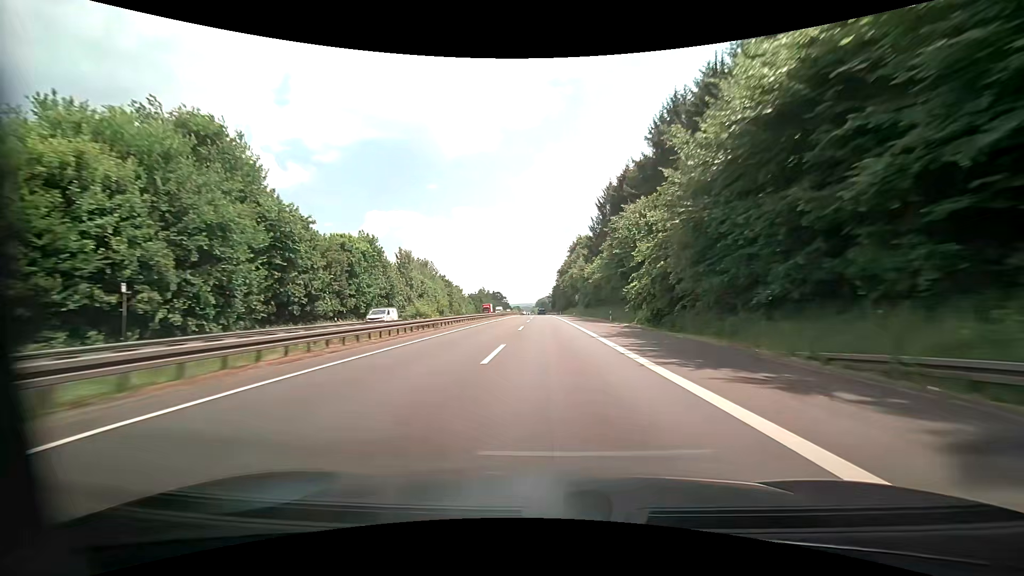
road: motorway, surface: asphalt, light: Day
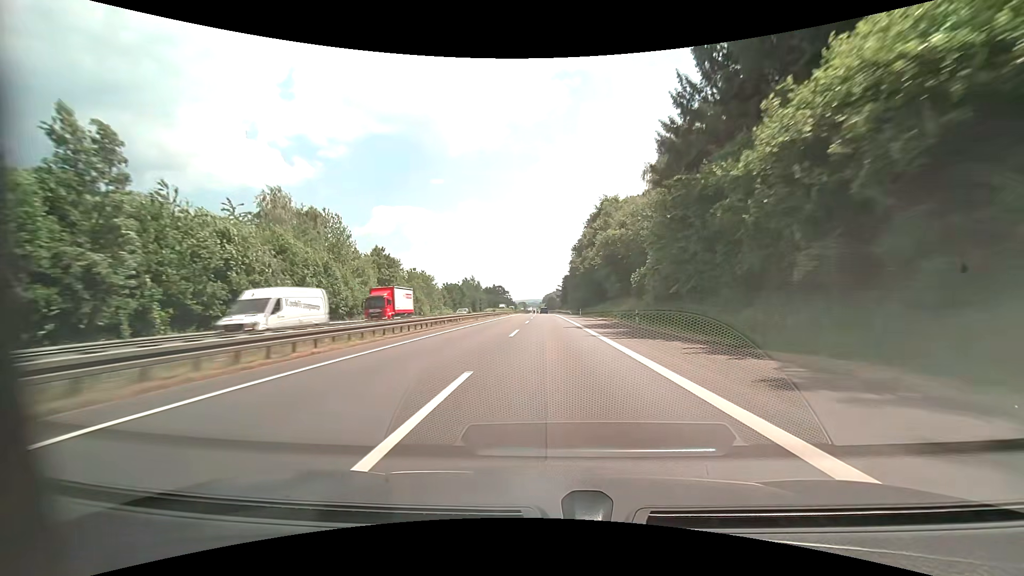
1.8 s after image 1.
(-0.6, +62.4) m; -1°
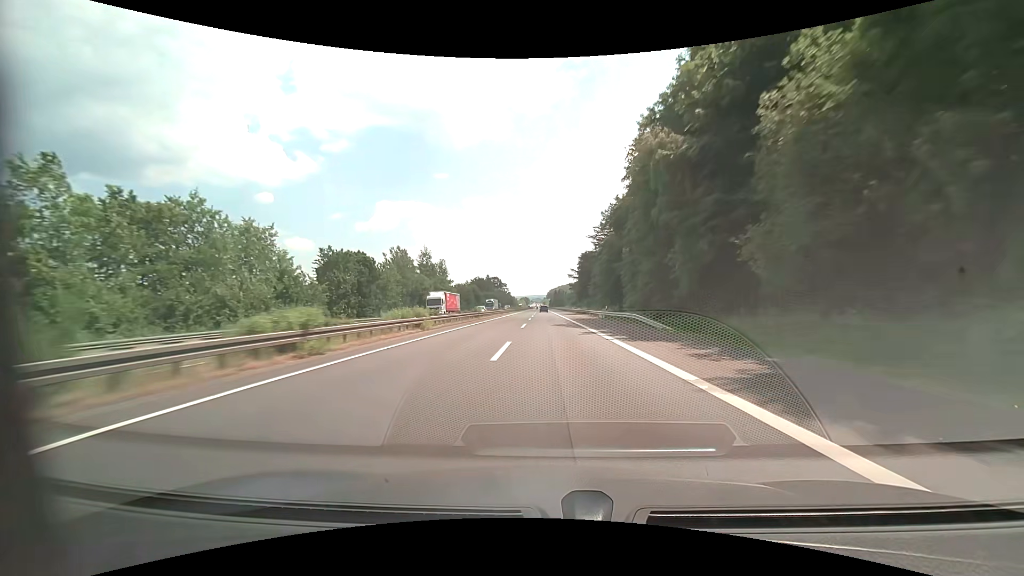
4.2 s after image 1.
(-0.9, +82.5) m; 0°
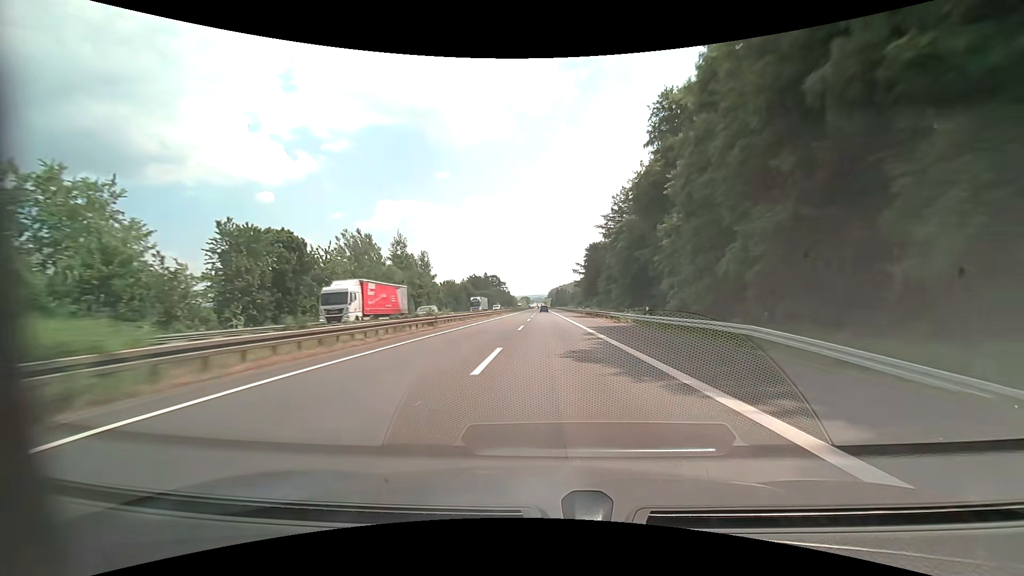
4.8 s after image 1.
(-0.1, +20.5) m; 0°
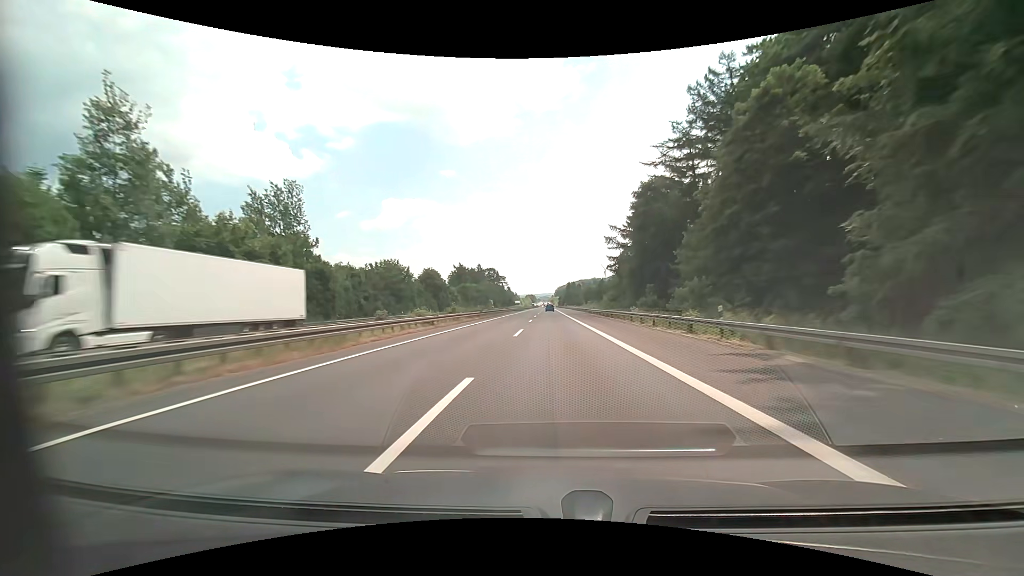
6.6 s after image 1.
(-0.4, +60.9) m; -1°
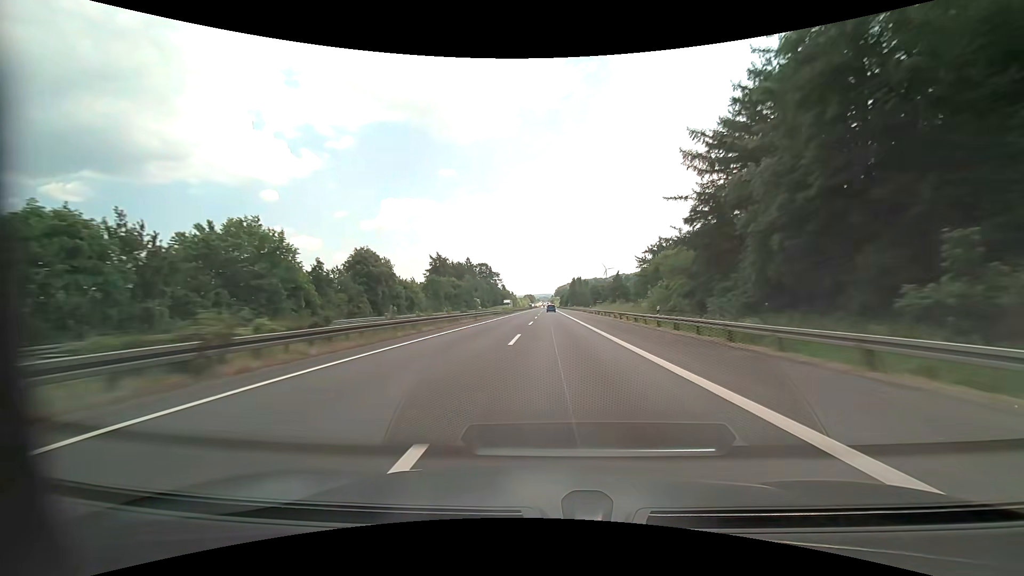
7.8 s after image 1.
(-0.3, +40.4) m; 0°
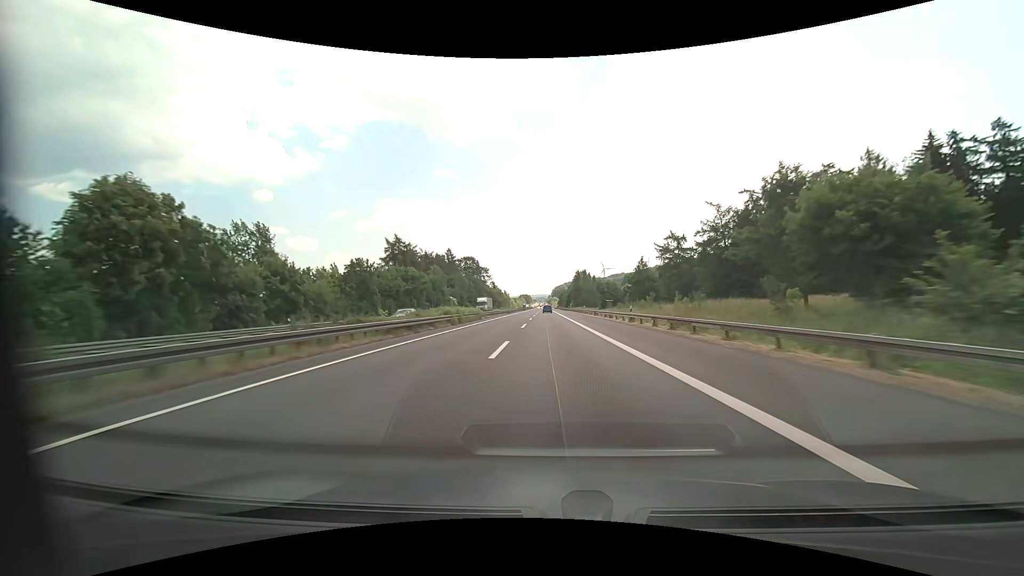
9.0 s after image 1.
(+0.3, +40.5) m; +1°
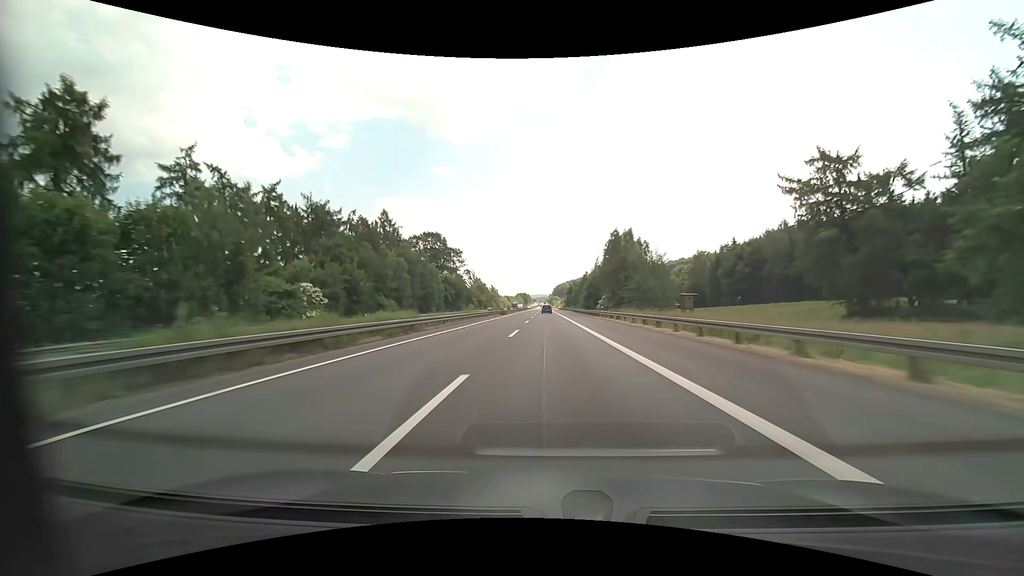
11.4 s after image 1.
(-0.2, +81.7) m; 0°
(0, +10) (0, +20) (0, +30) (0, +40) (0, +50) (0, +60) (0, +70) (0, +80) (0, +90) (0, +100) m
